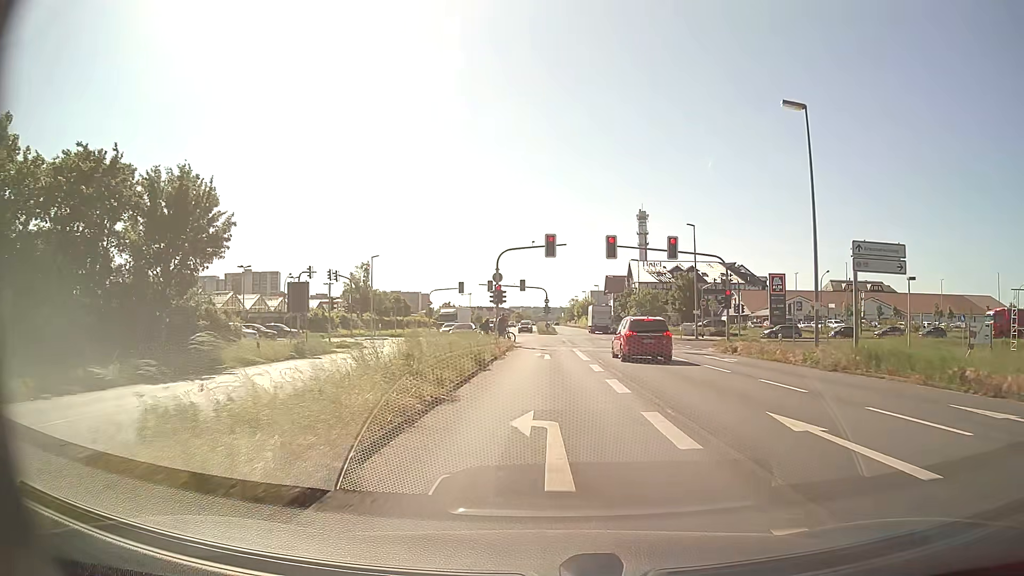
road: primary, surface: asphalt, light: Day
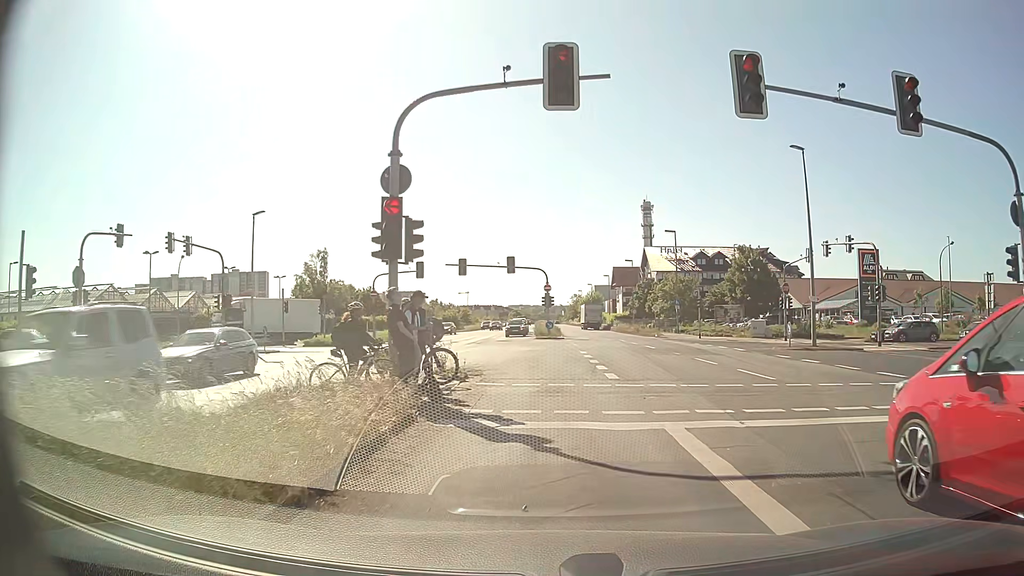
(0.0, +25.8) m; 0°
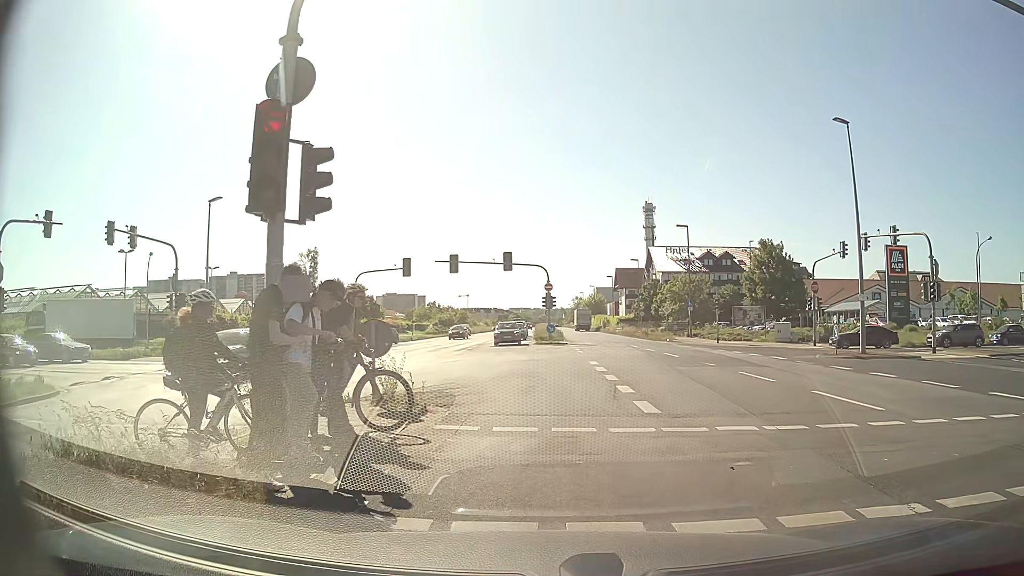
(0.0, +5.0) m; -1°
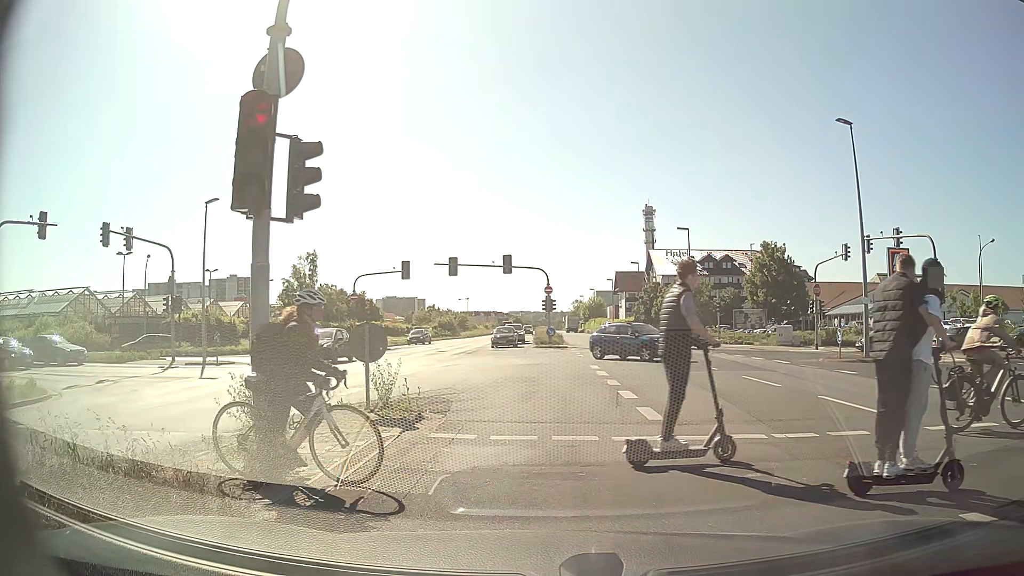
(0.0, +0.4) m; 0°
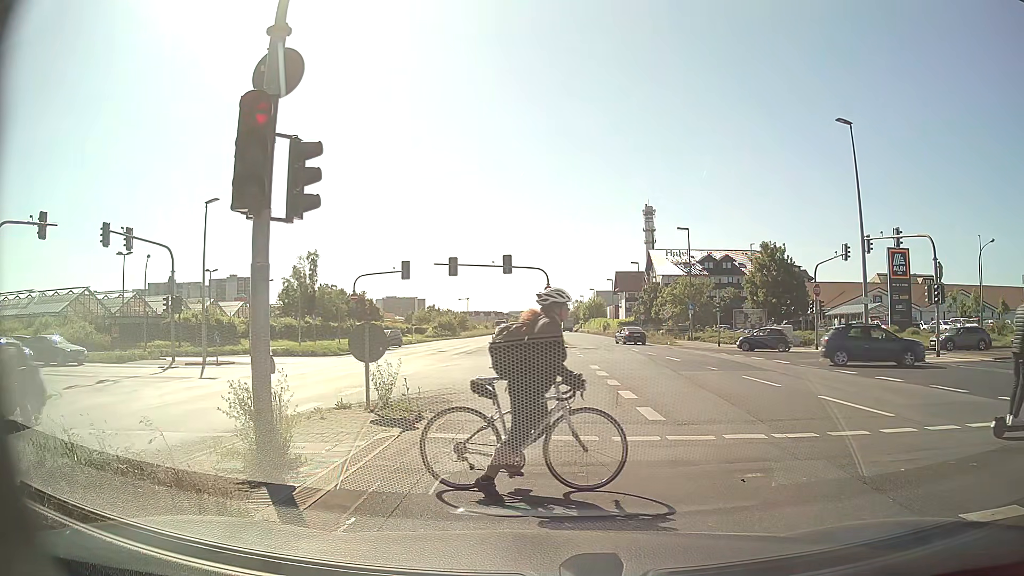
(0.0, 0.0) m; 0°
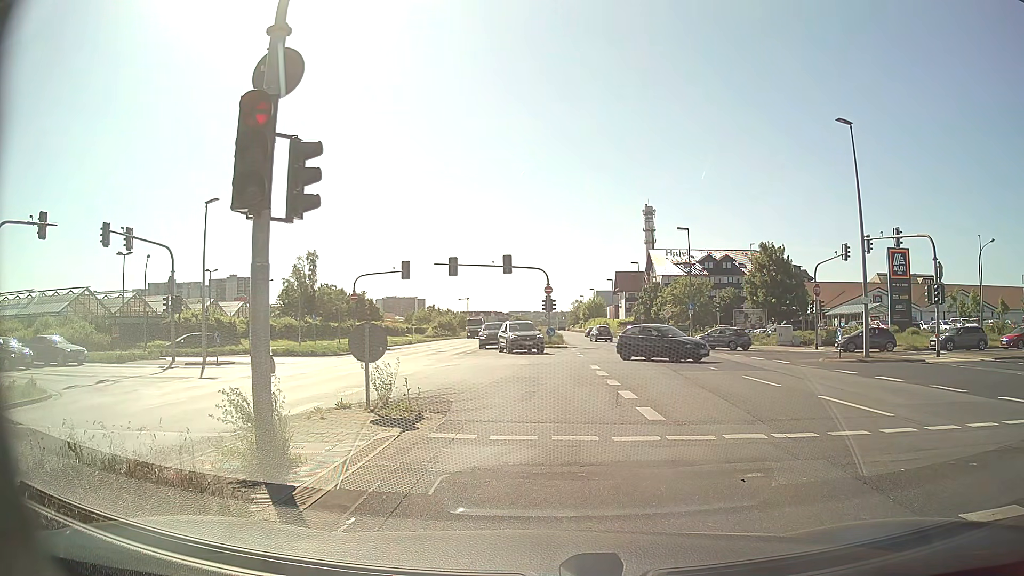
(0.0, 0.0) m; 0°
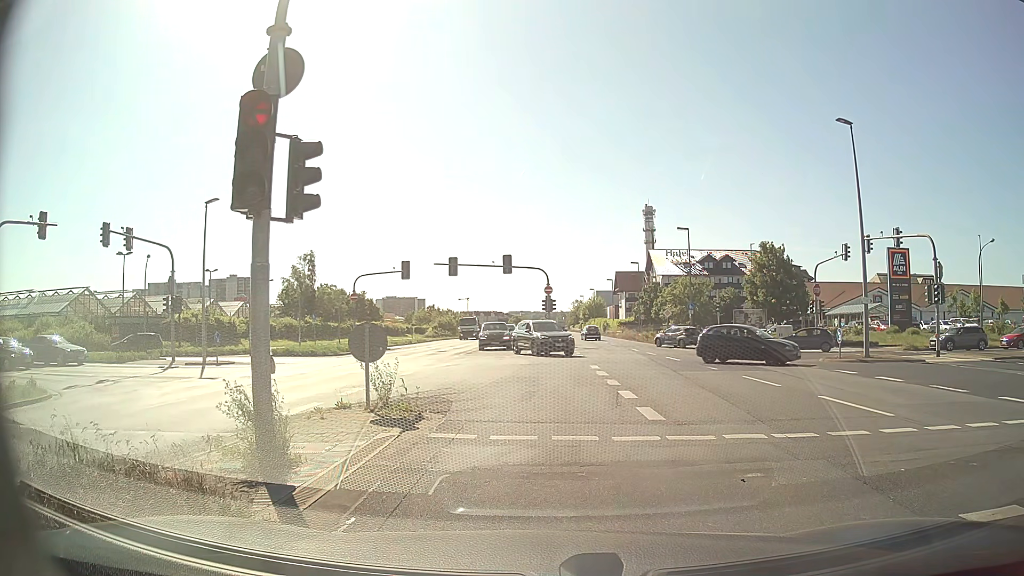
(0.0, 0.0) m; 0°
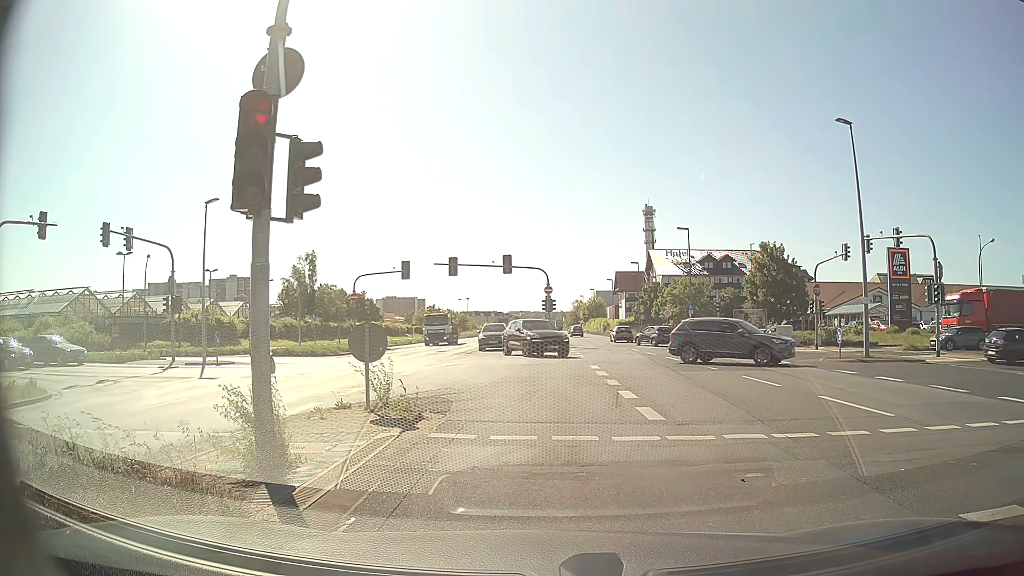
(0.0, 0.0) m; 0°
